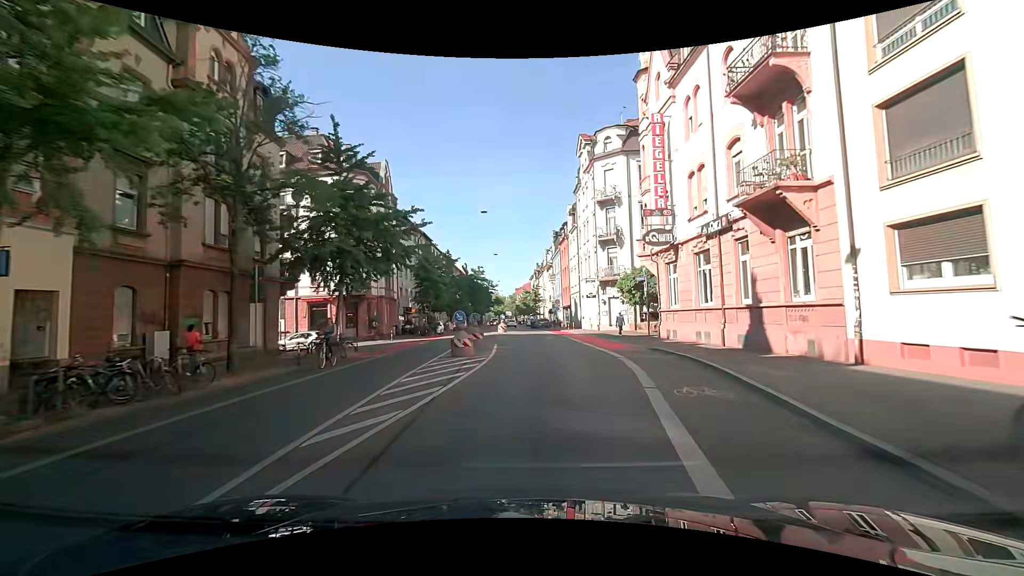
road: secondary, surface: asphalt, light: Day
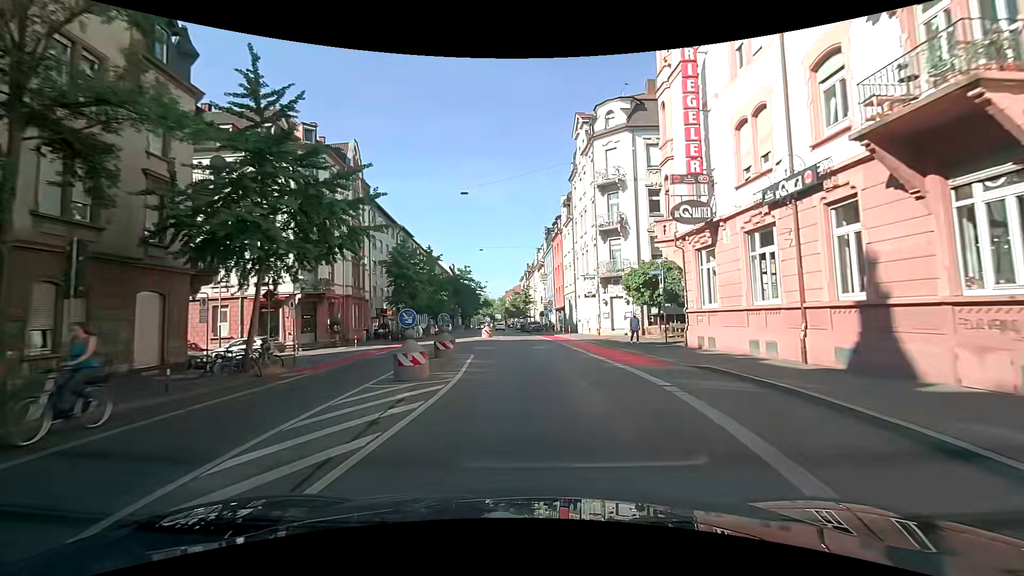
(0.0, +6.5) m; +1°
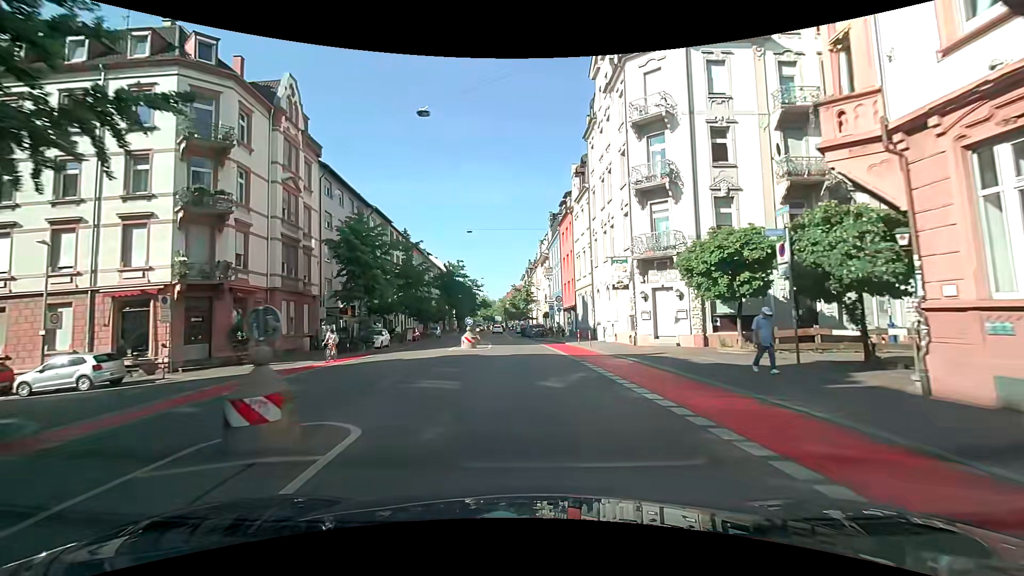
(0.0, +12.7) m; 0°
